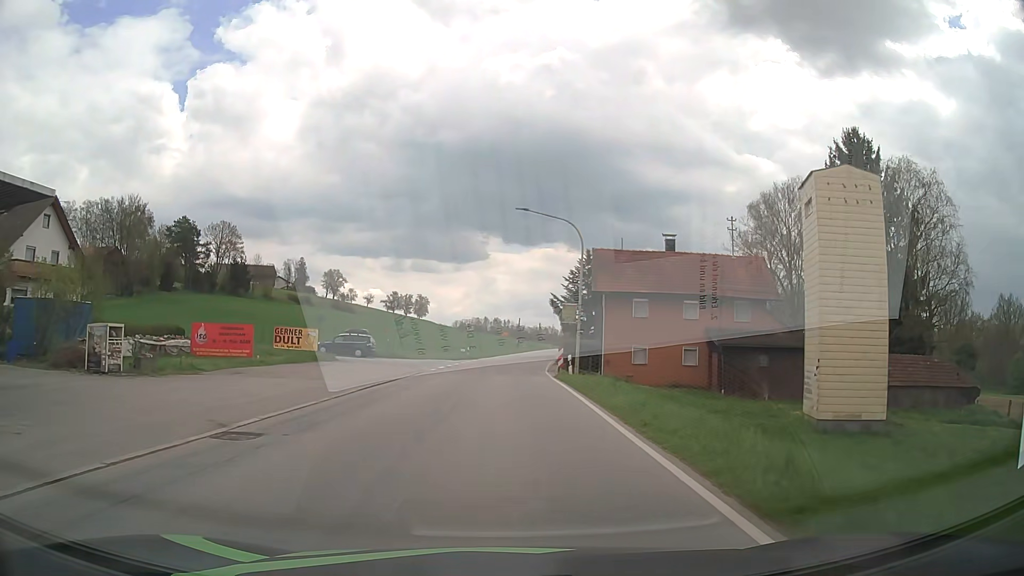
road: tertiary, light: Day
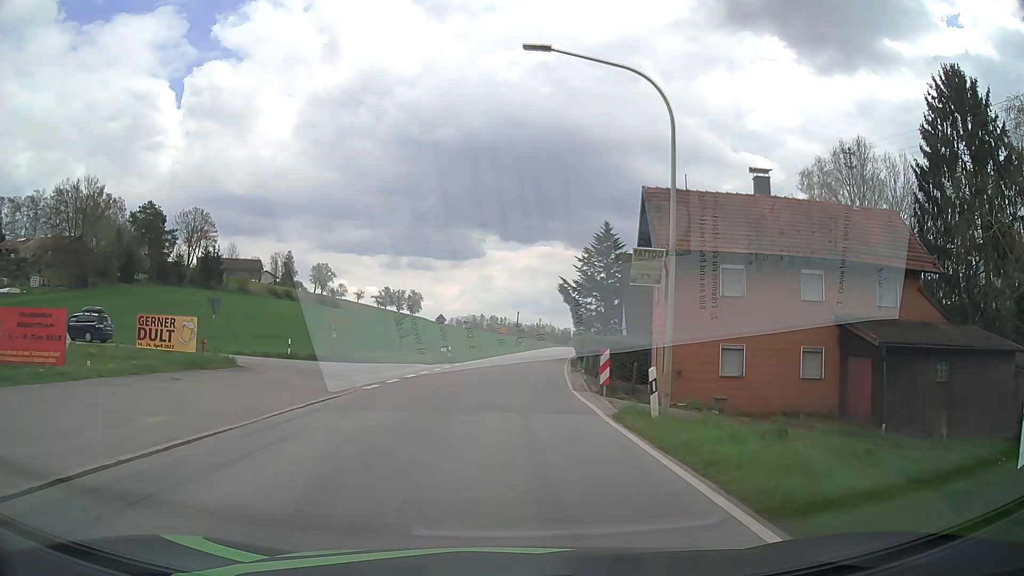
(+0.1, +16.5) m; +1°
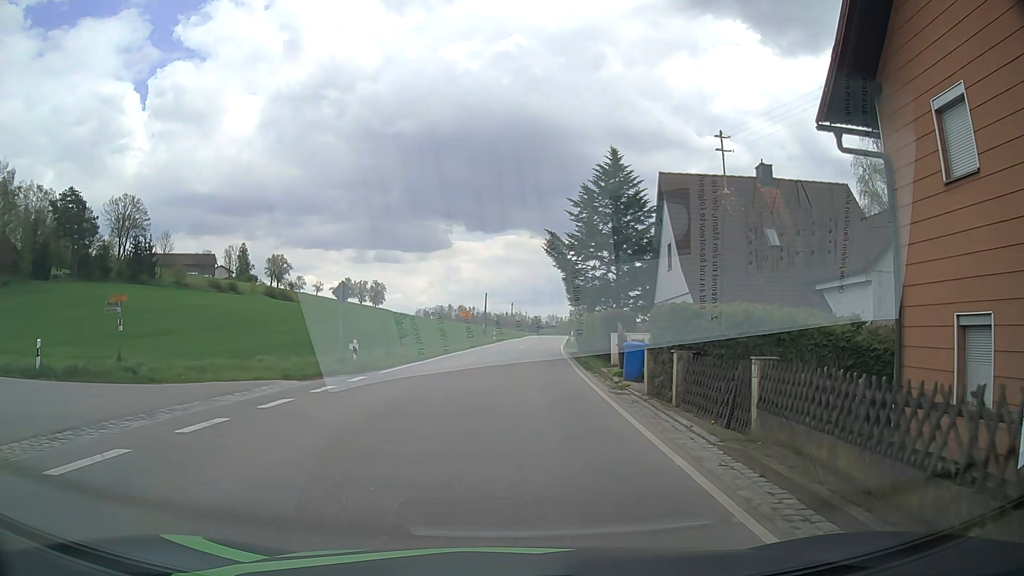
(+0.3, +19.9) m; +3°
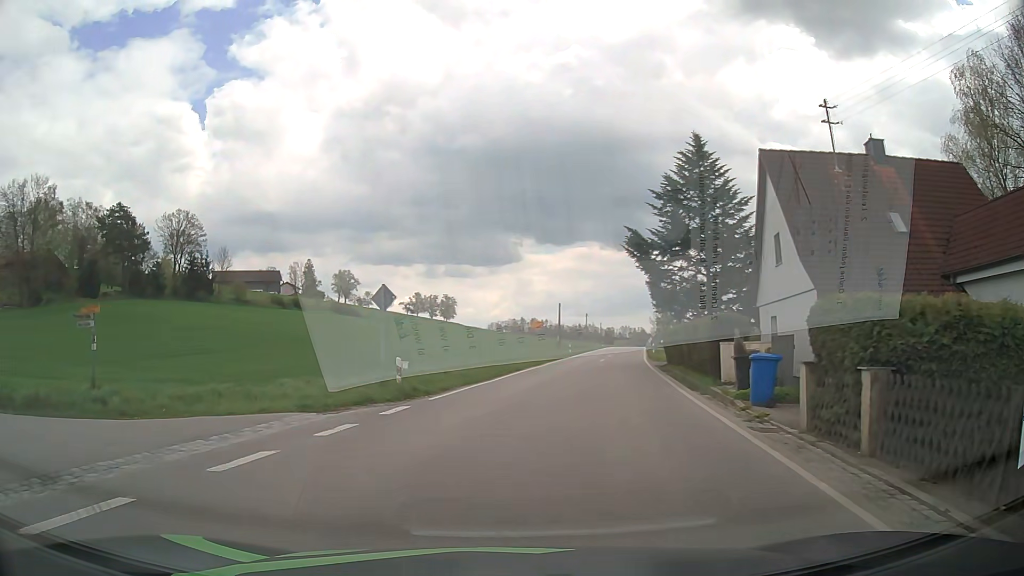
(-0.1, +4.7) m; -7°
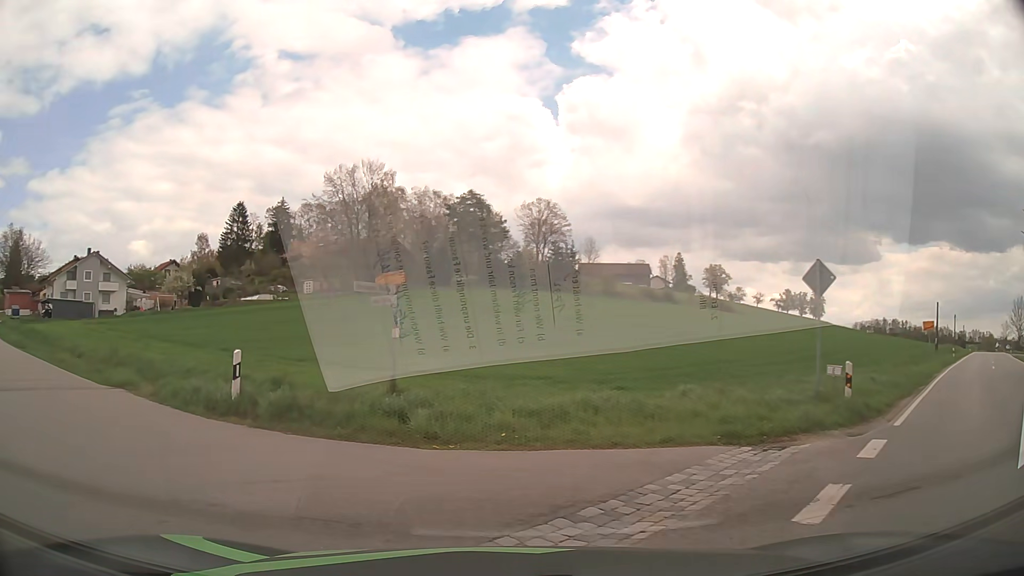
(-1.4, +5.1) m; -32°
